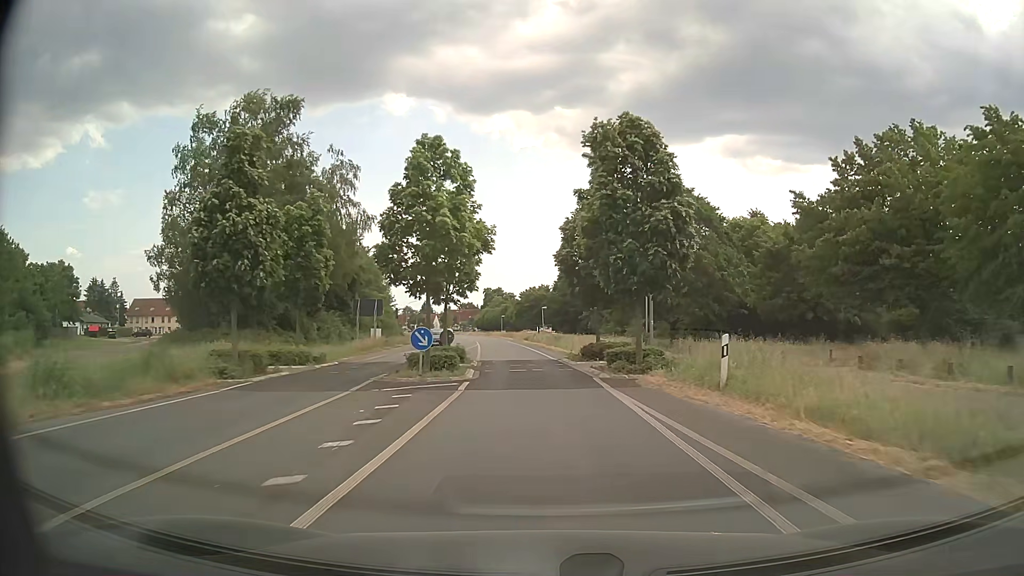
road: tertiary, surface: asphalt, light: Day
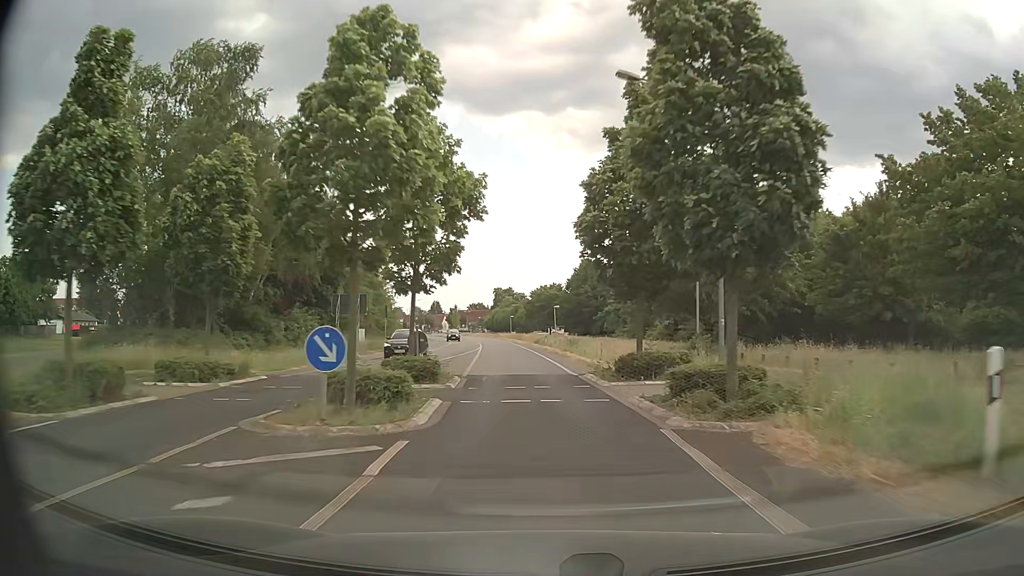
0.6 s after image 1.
(-0.1, +8.5) m; -1°
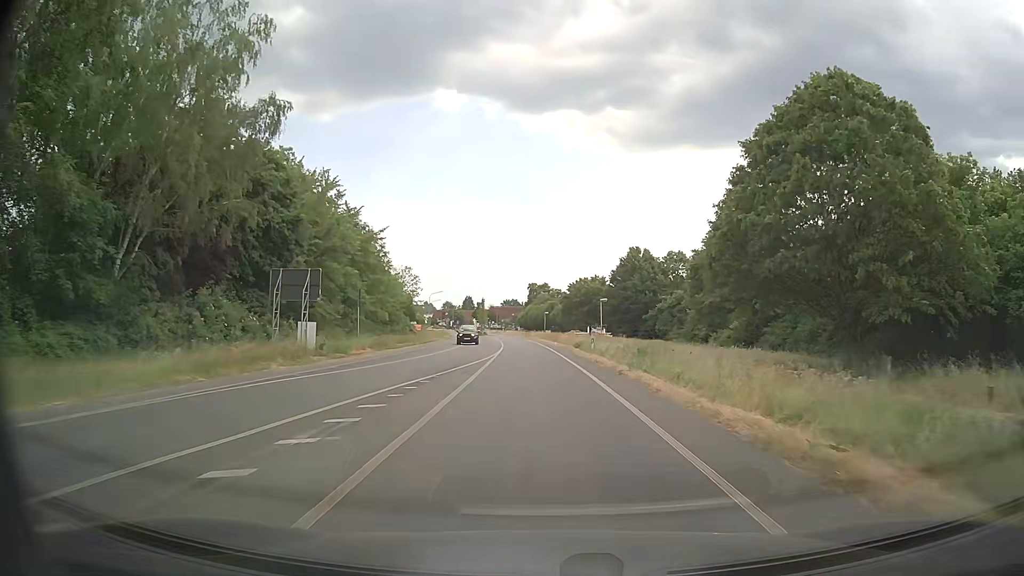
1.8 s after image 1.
(-0.5, +16.7) m; -3°
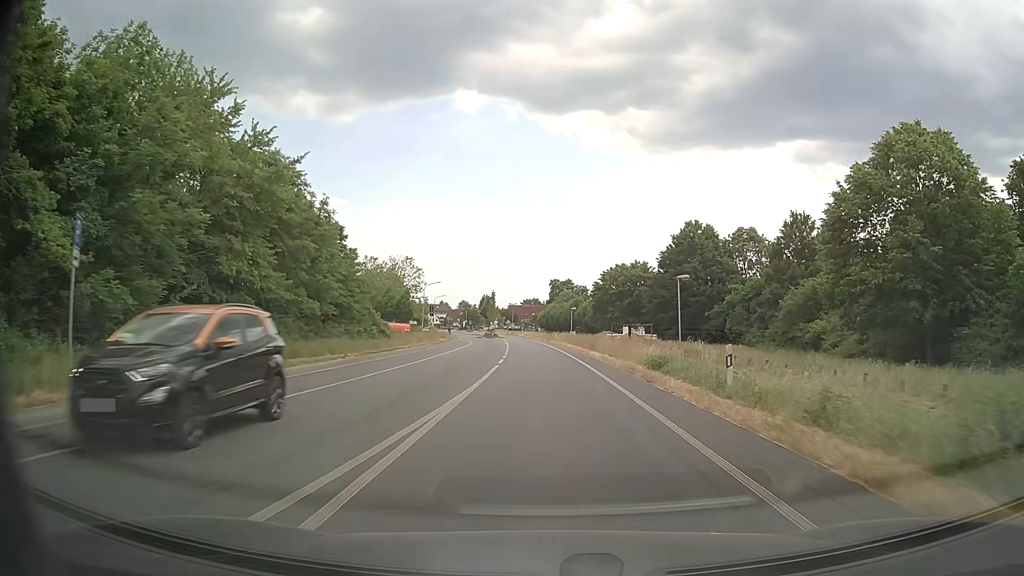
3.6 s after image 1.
(-0.4, +24.8) m; -2°
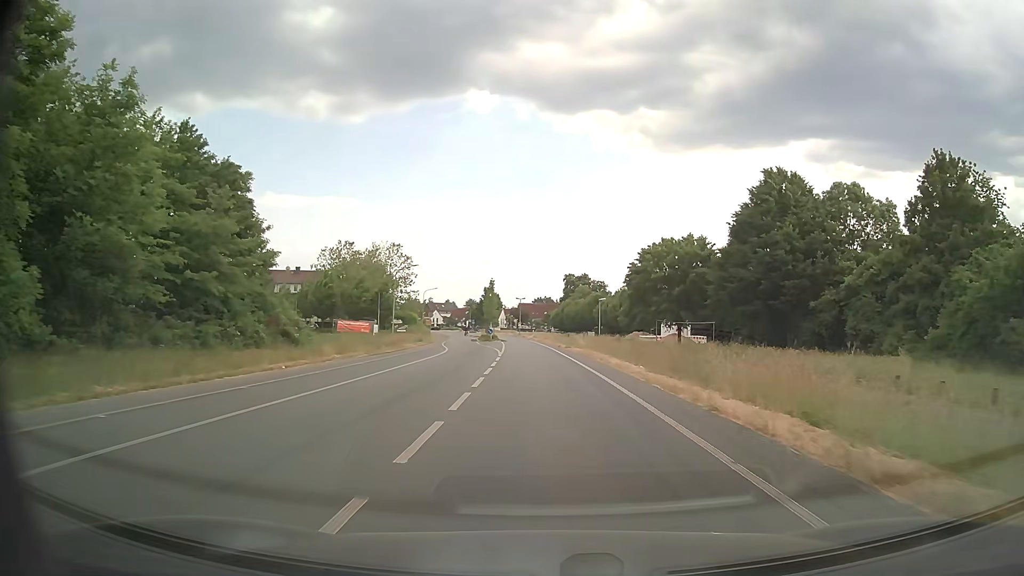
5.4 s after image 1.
(-0.2, +24.6) m; -1°
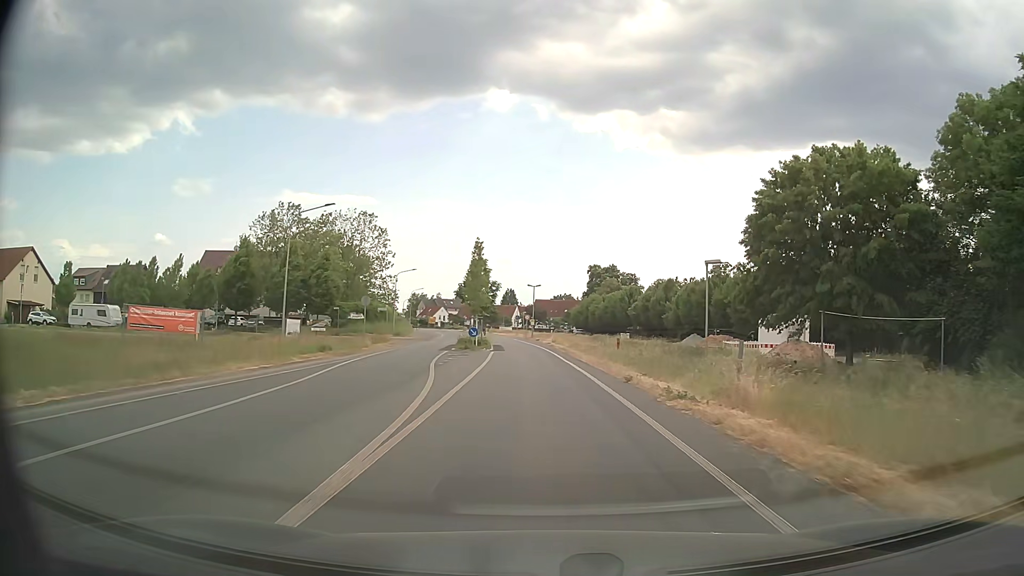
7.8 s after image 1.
(-0.4, +32.4) m; -2°
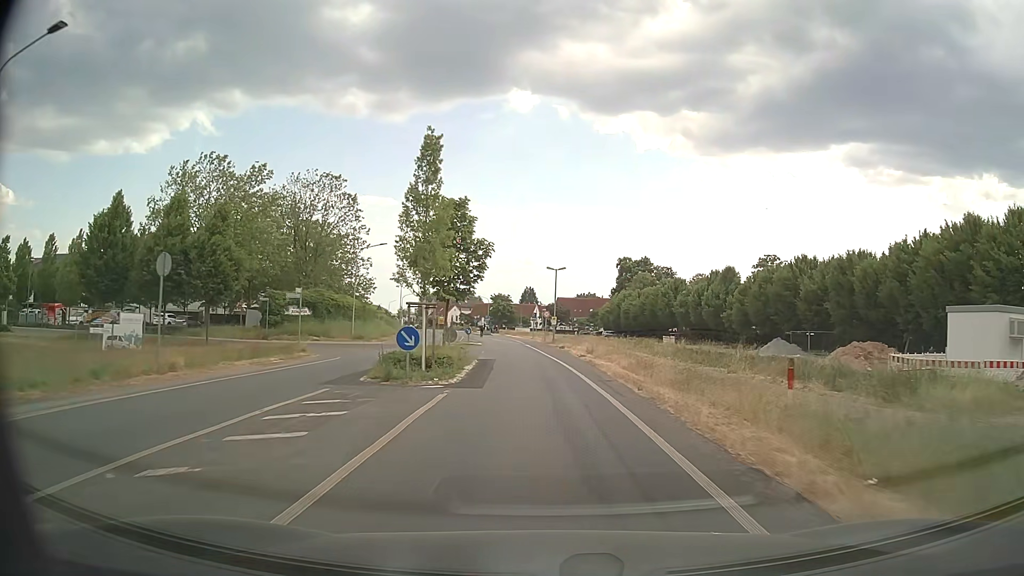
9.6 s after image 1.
(-0.2, +23.8) m; -2°
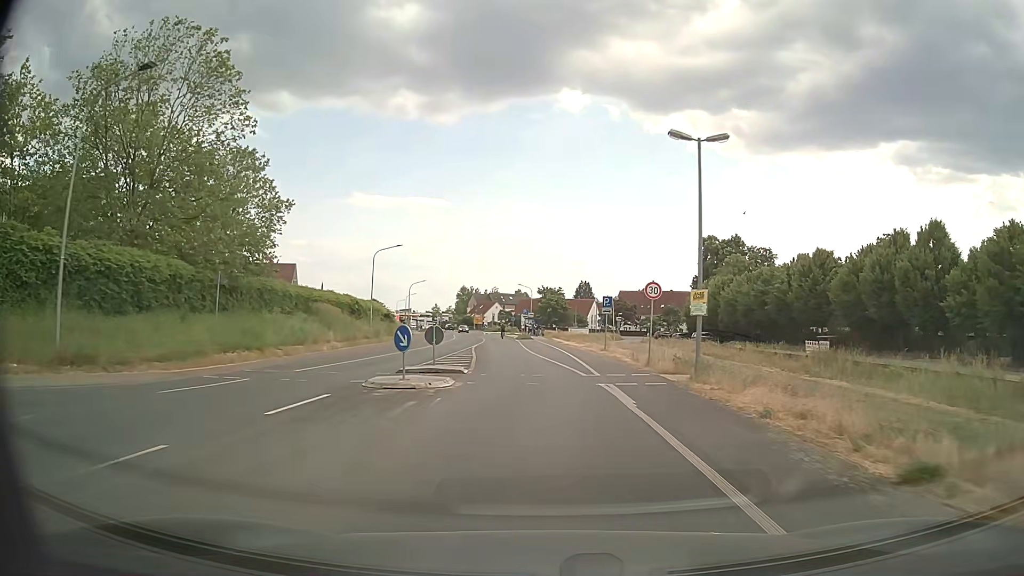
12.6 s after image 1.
(-1.4, +38.5) m; -4°
(0, +10) (-1, +20) (-1, +30) (-2, +40) (-3, +50) (-4, +60) (-5, +70) (-6, +80) (-7, +90) (-8, +100) m
